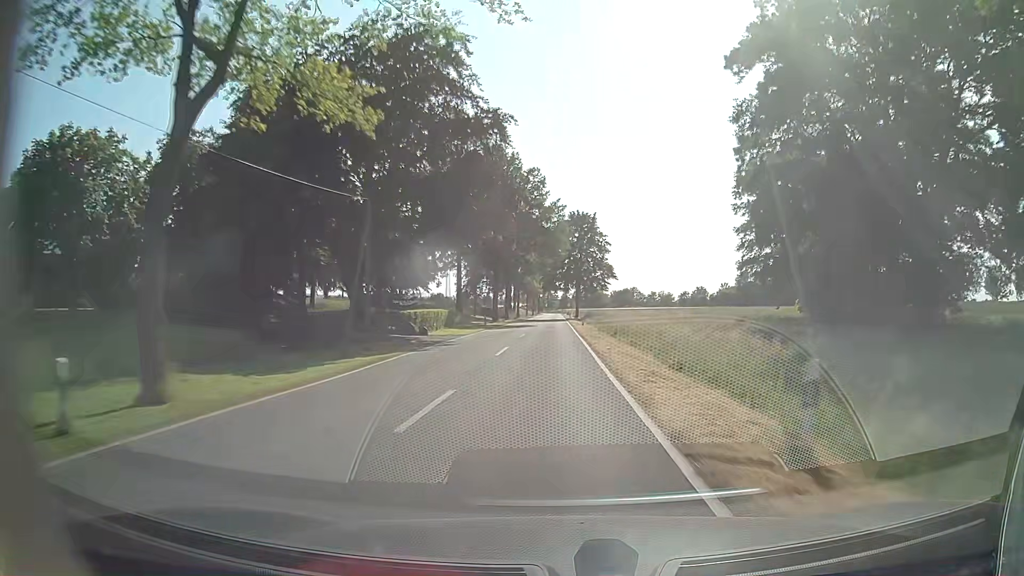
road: tertiary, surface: asphalt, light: Day
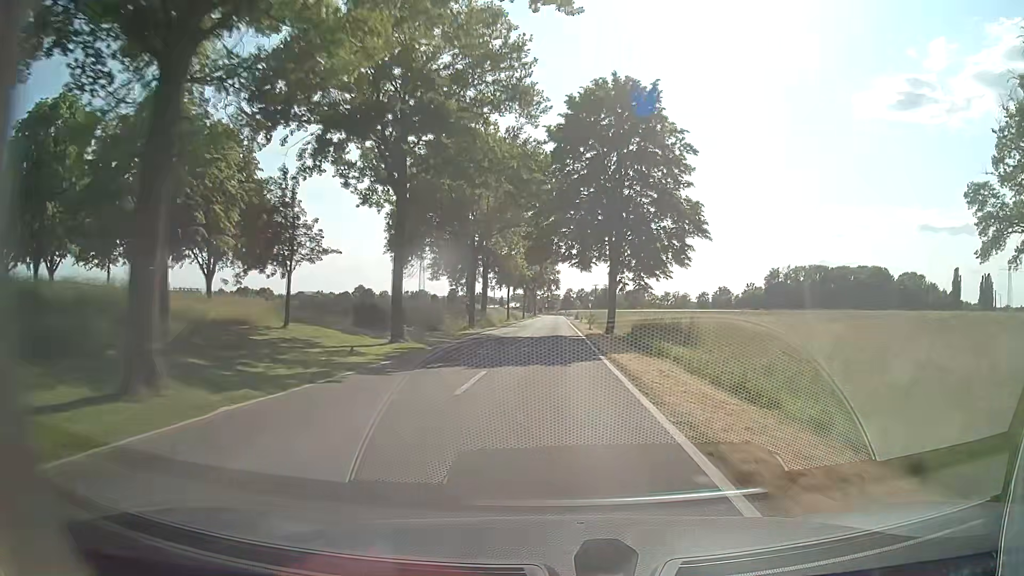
(+0.1, +58.0) m; 0°
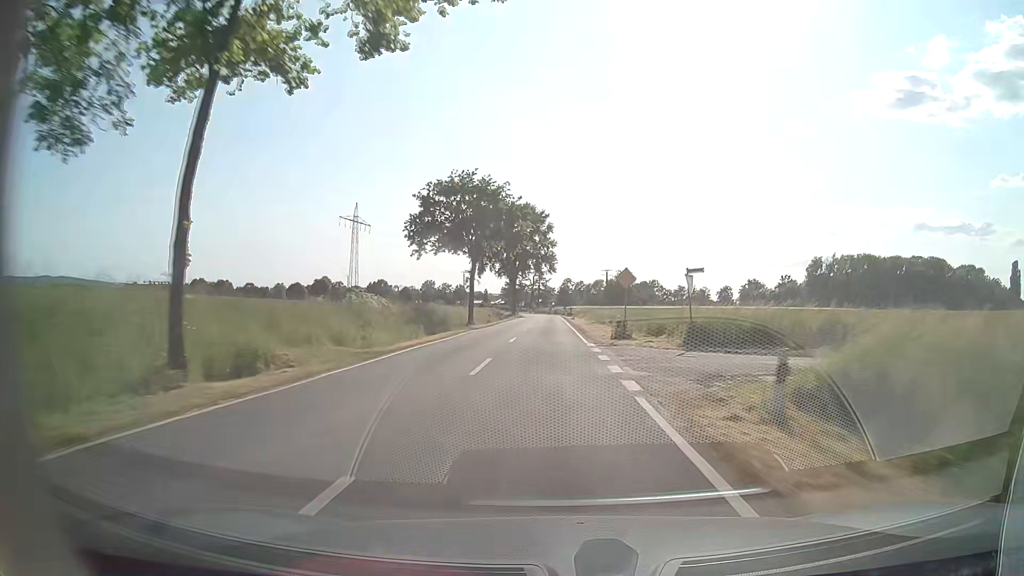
(+0.2, +71.0) m; 0°
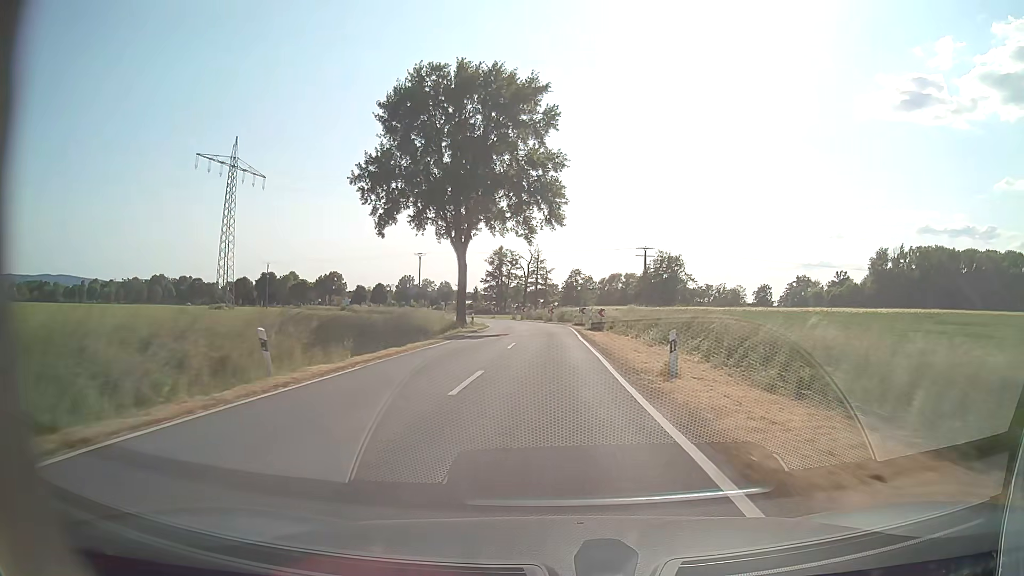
(-0.1, +63.0) m; 0°
(0, +10) (0, +20) (0, +30) (0, +40) (0, +50) (-2, +60) (-5, +69) (-9, +79) (-13, +88) (-18, +96) m
